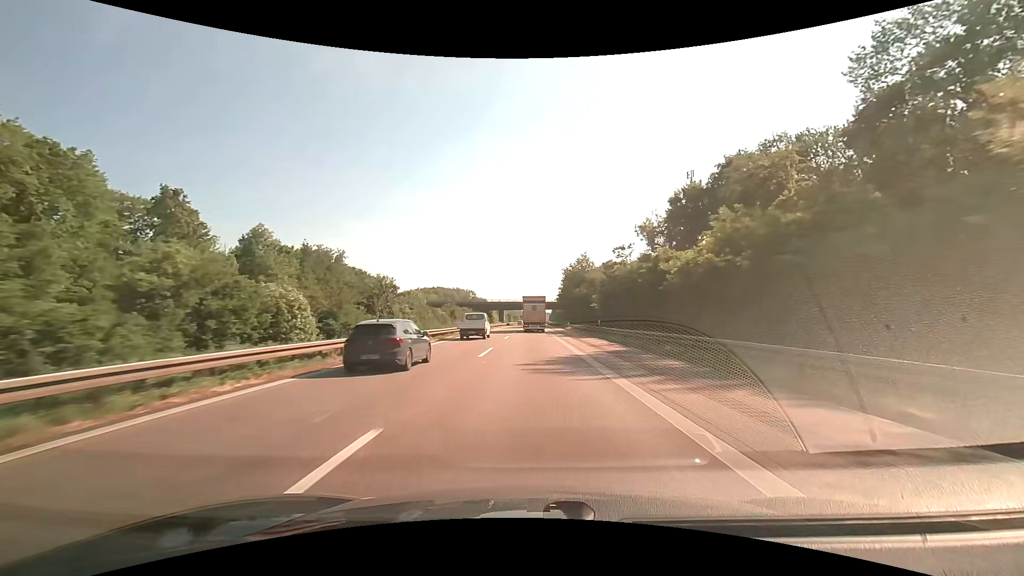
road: motorway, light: Day
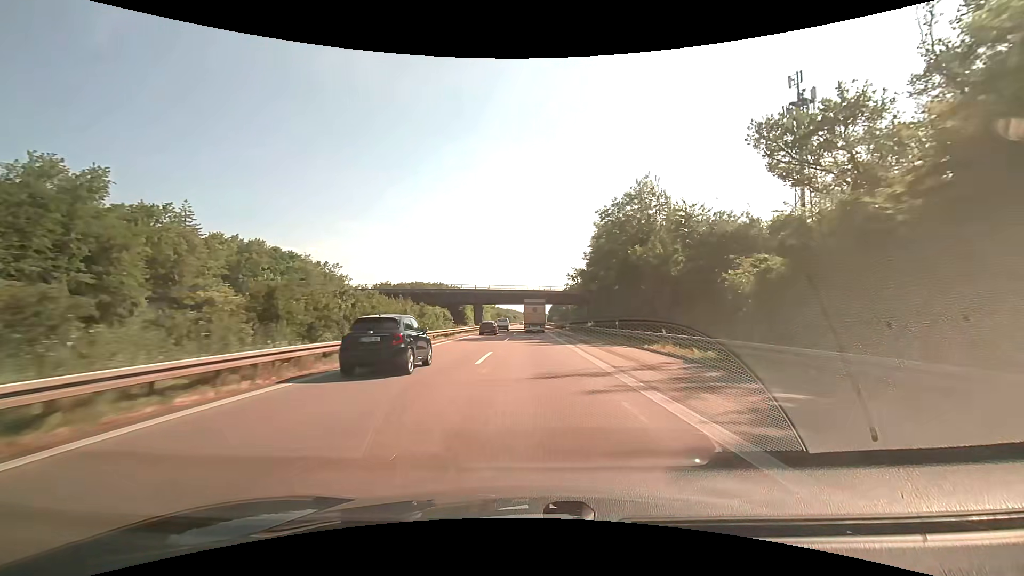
(0.0, +56.1) m; +1°
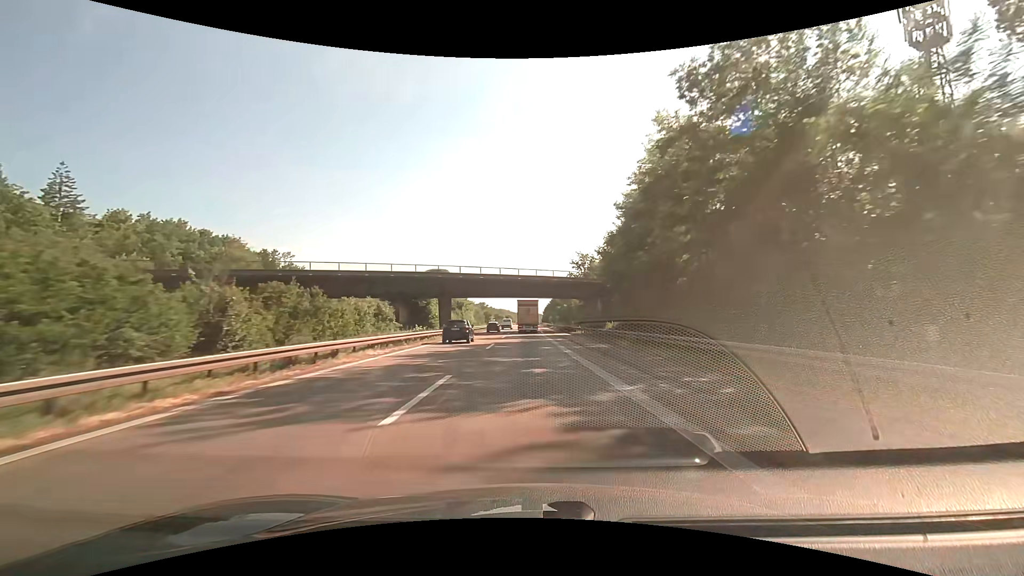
(+0.2, +27.7) m; +1°
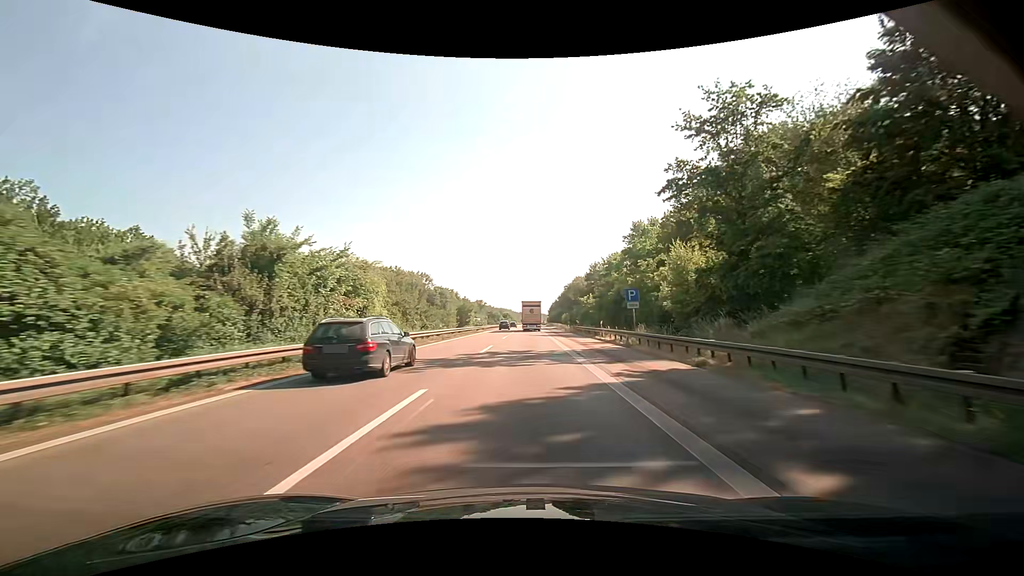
(-0.3, +68.5) m; -1°
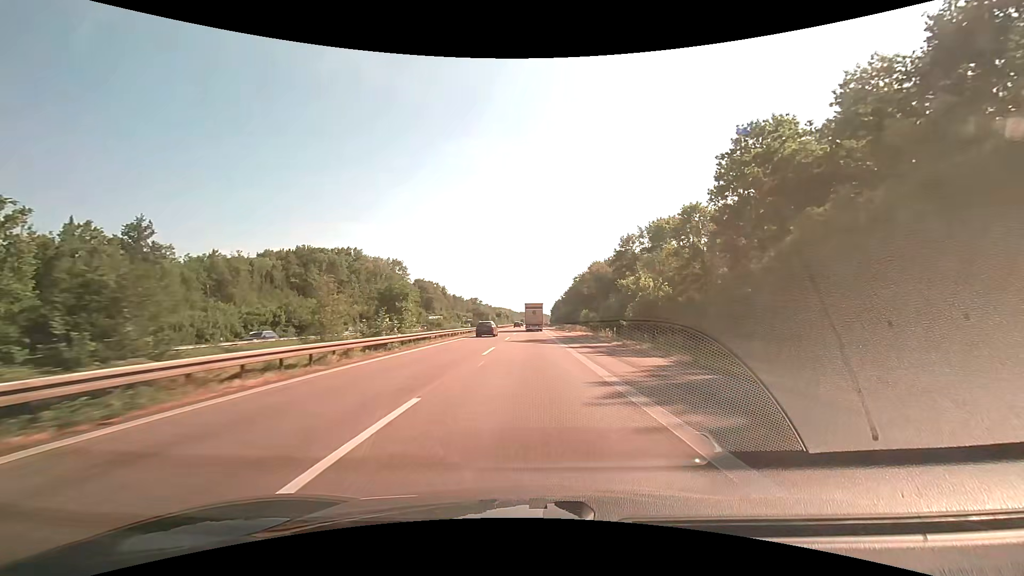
(+0.2, +54.7) m; 0°
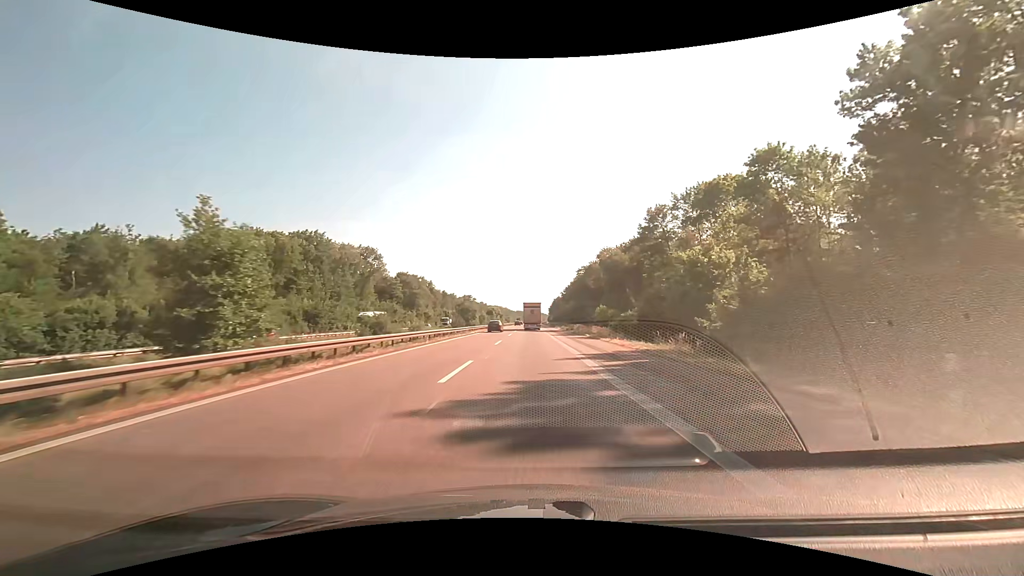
(+0.1, +27.8) m; 0°
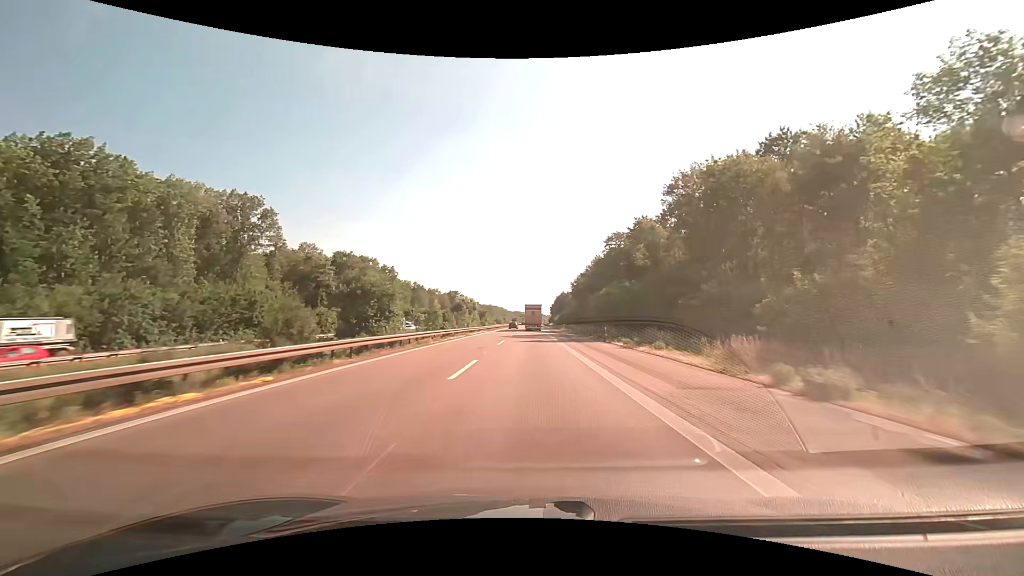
(0.0, +70.7) m; 0°
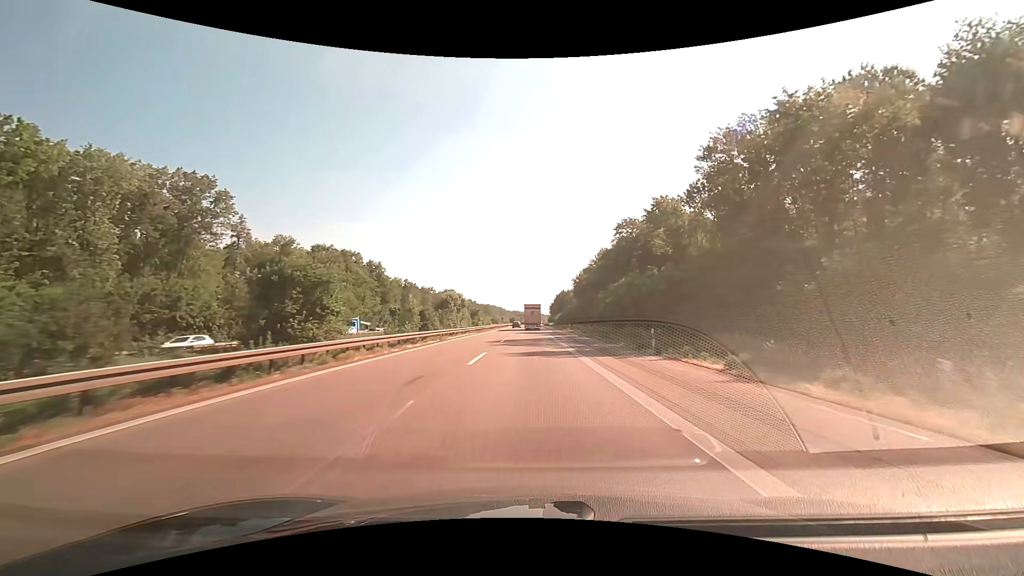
(0.0, +14.4) m; 0°
(0, +10) (0, +20) (0, +30) (0, +40) (0, +50) (0, +60) (0, +70) (0, +80) (0, +90) (0, +100) m
